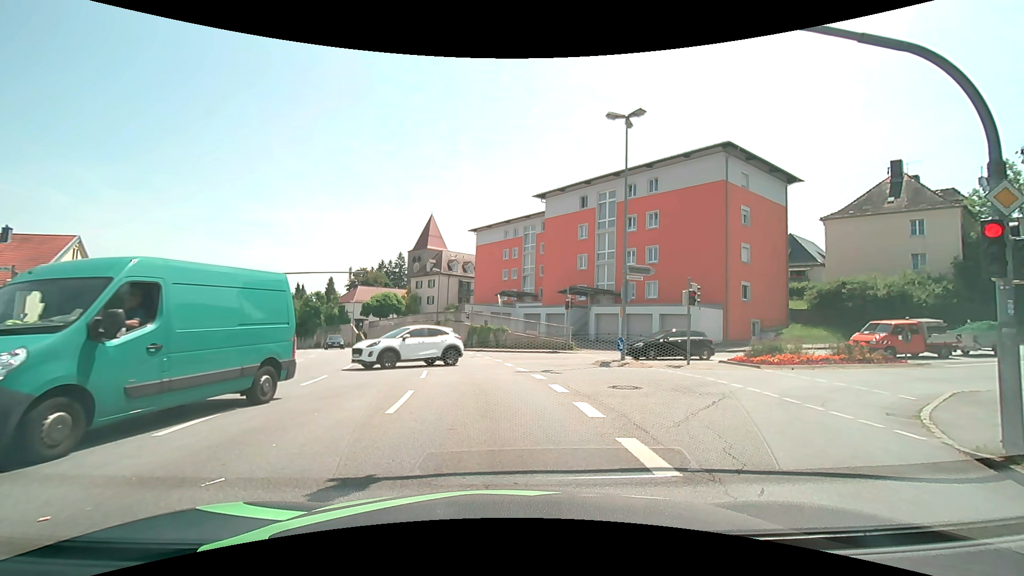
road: tertiary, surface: asphalt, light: Day
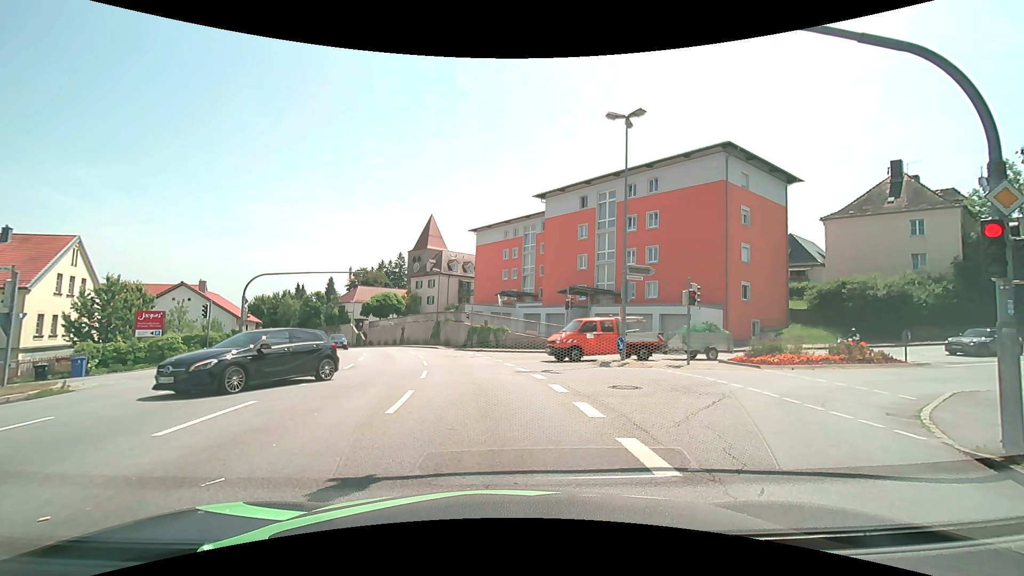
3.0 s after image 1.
(0.0, 0.0) m; 0°
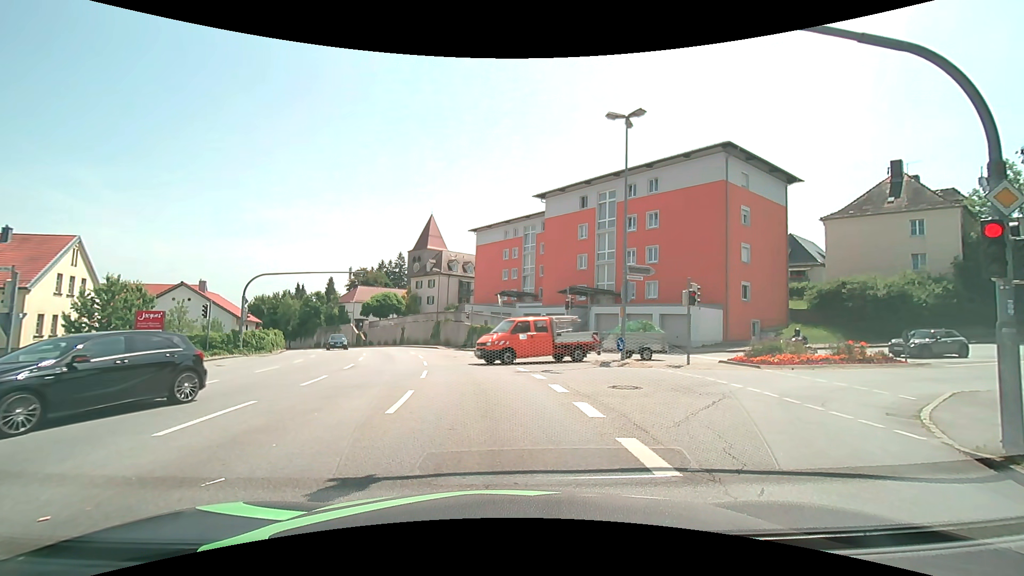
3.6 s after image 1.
(0.0, 0.0) m; 0°
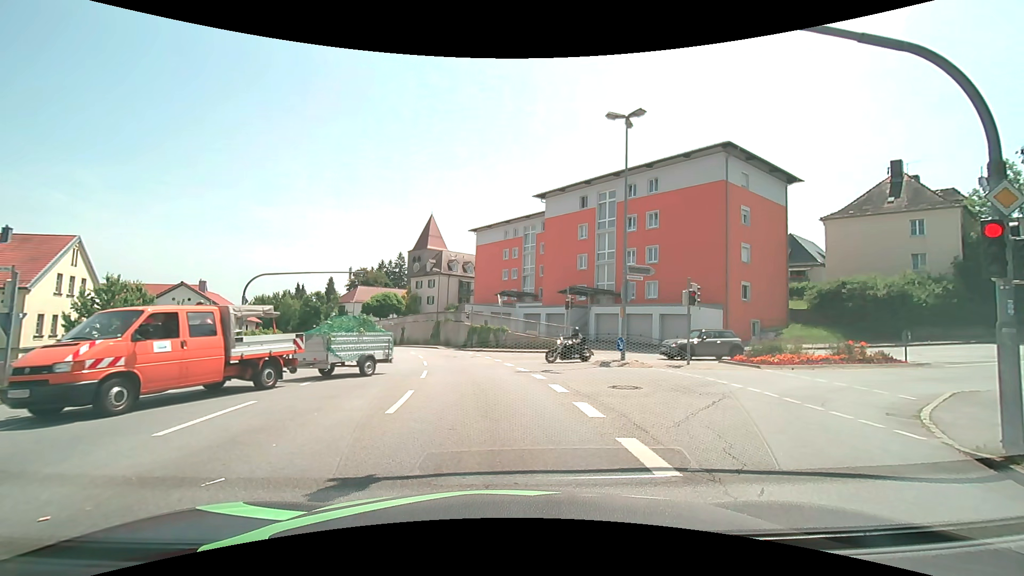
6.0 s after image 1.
(0.0, 0.0) m; 0°
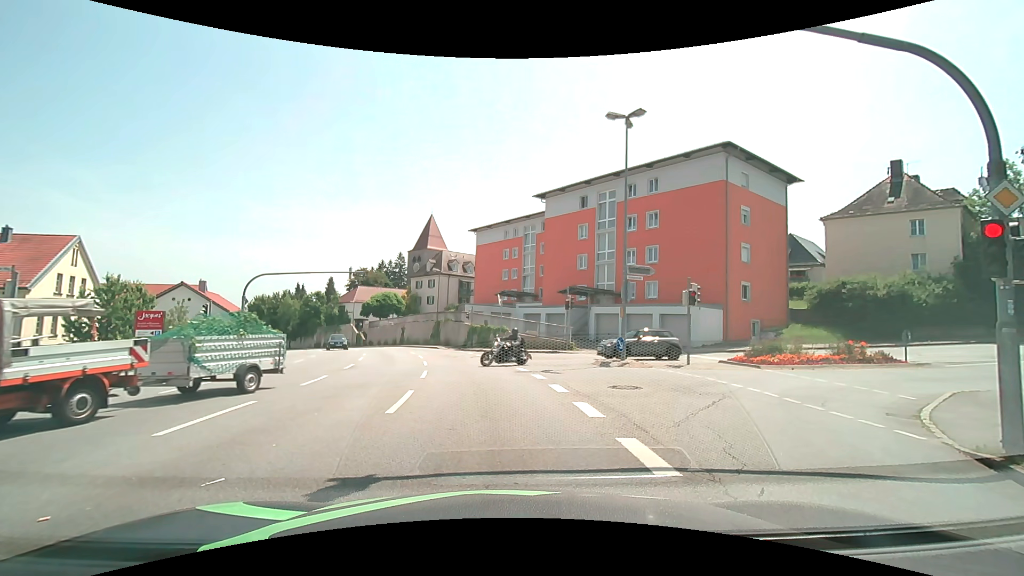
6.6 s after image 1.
(0.0, 0.0) m; 0°
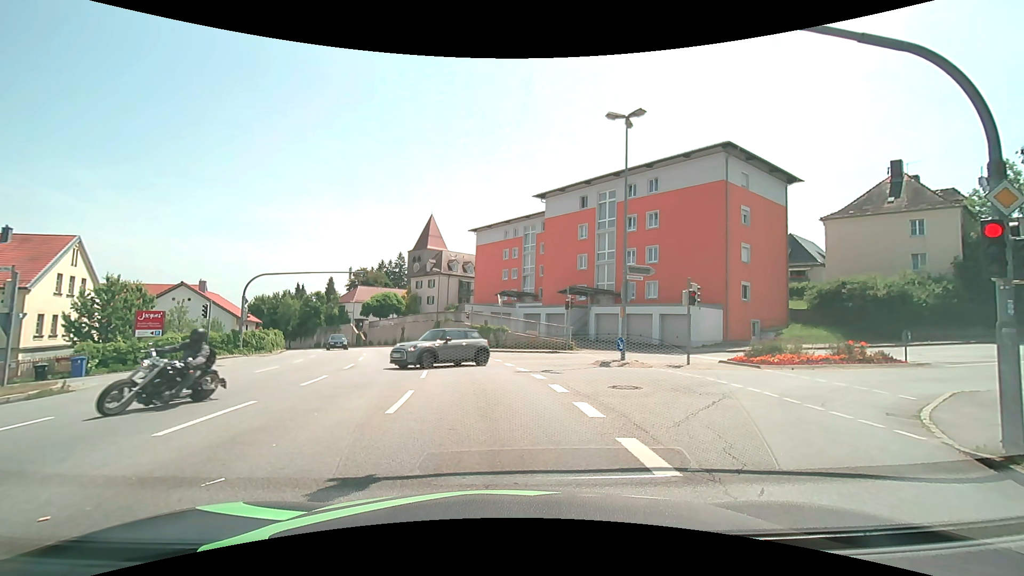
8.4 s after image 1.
(0.0, 0.0) m; 0°
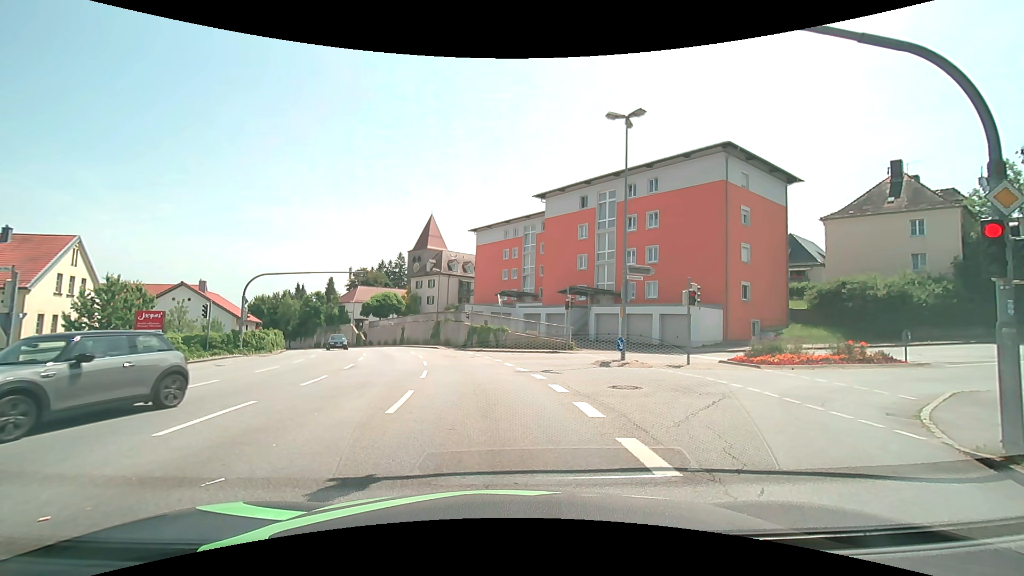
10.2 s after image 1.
(0.0, 0.0) m; 0°
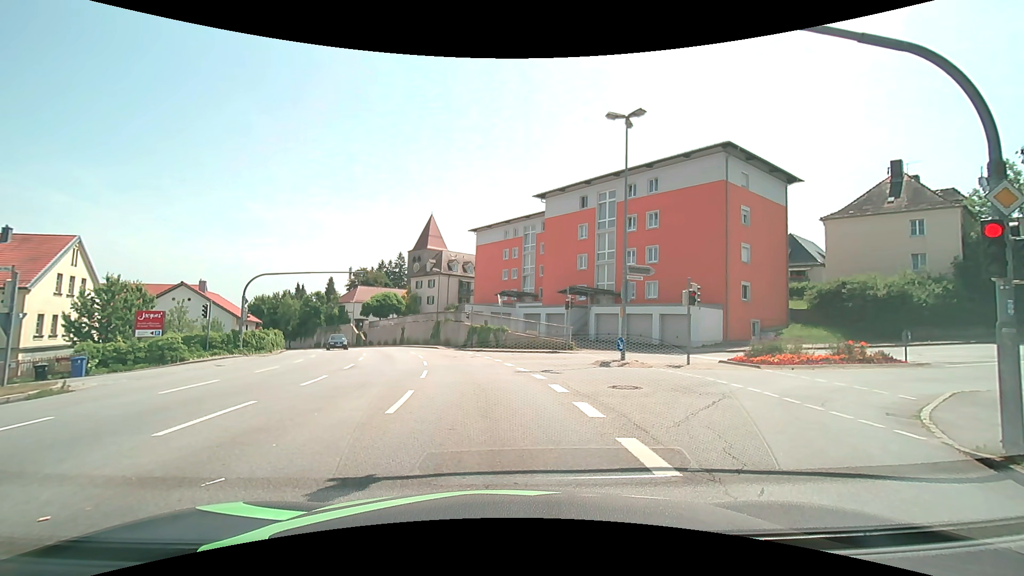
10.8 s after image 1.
(0.0, 0.0) m; 0°
(0, +10) (-1, +20) (-3, +30) (-5, +39) (-8, +49) (-12, +58) (-16, +67) (-21, +76) (-26, +85) (-31, +93) m
